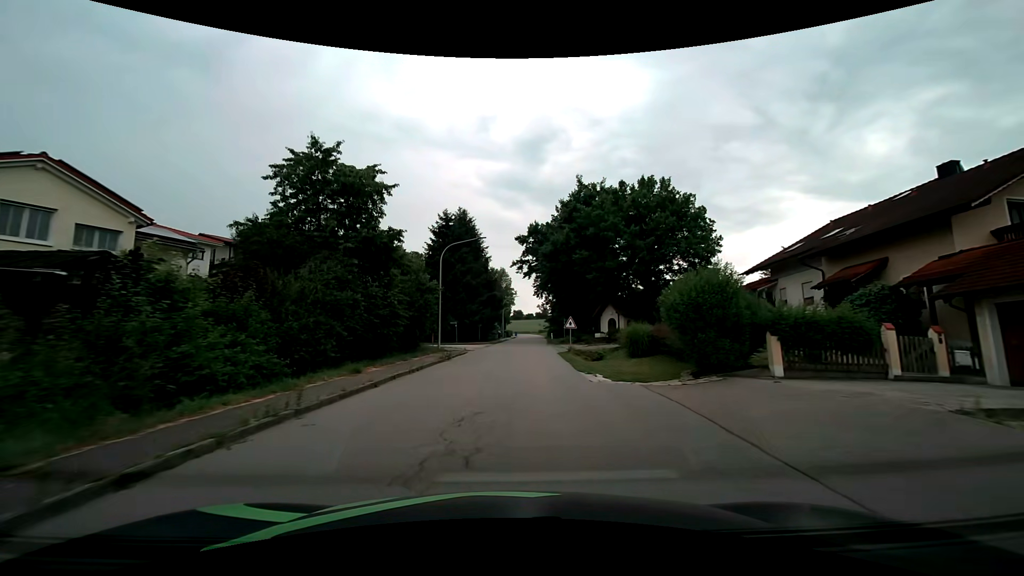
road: tertiary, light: Day
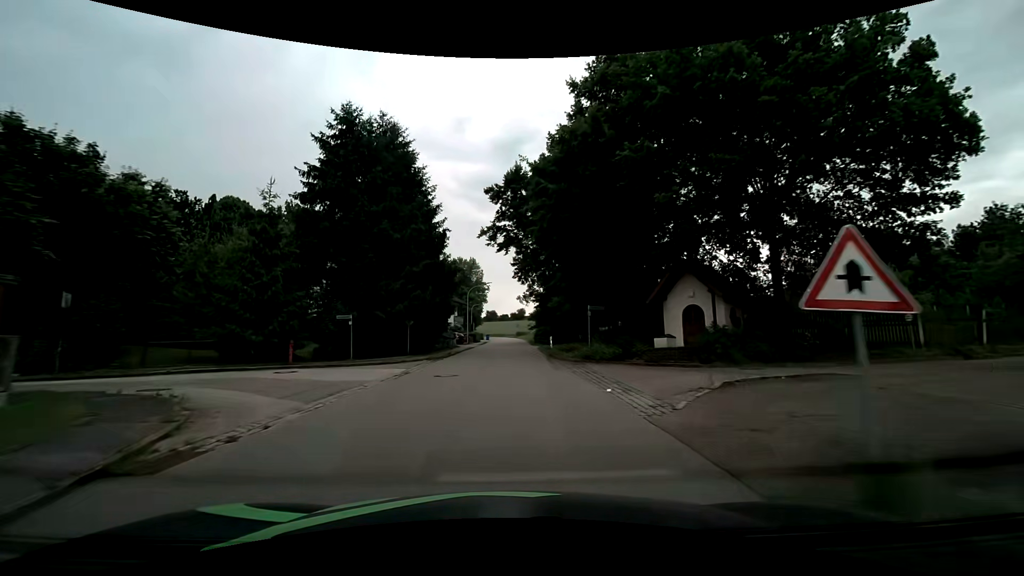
(+0.7, +28.1) m; +3°
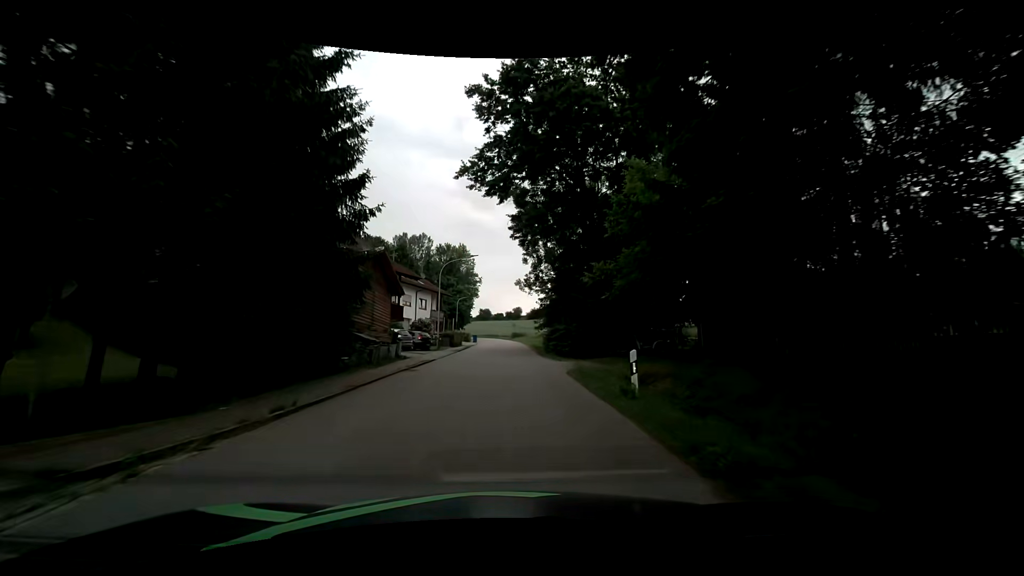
(0.0, +21.7) m; 0°
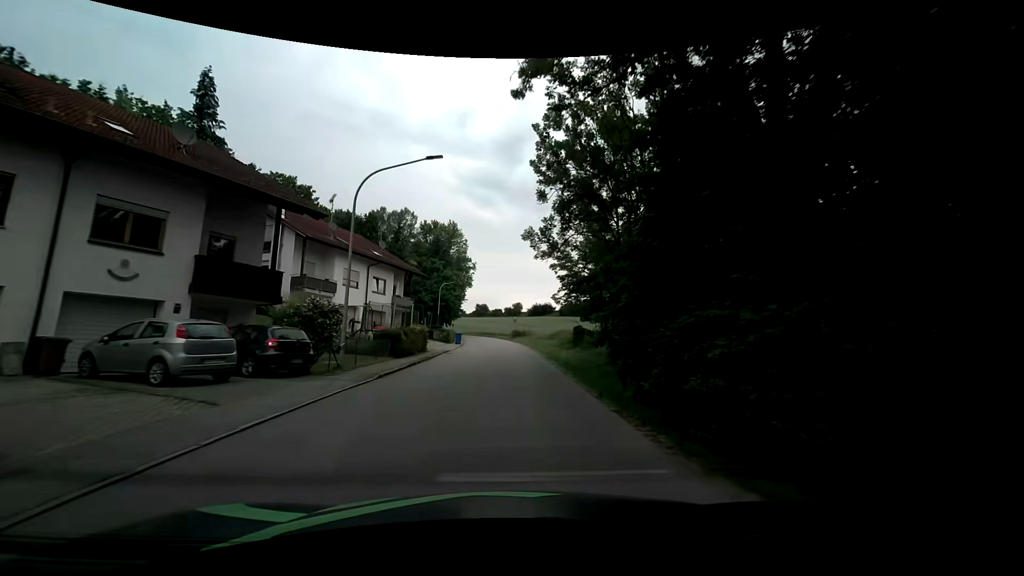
(-0.1, +22.2) m; -1°
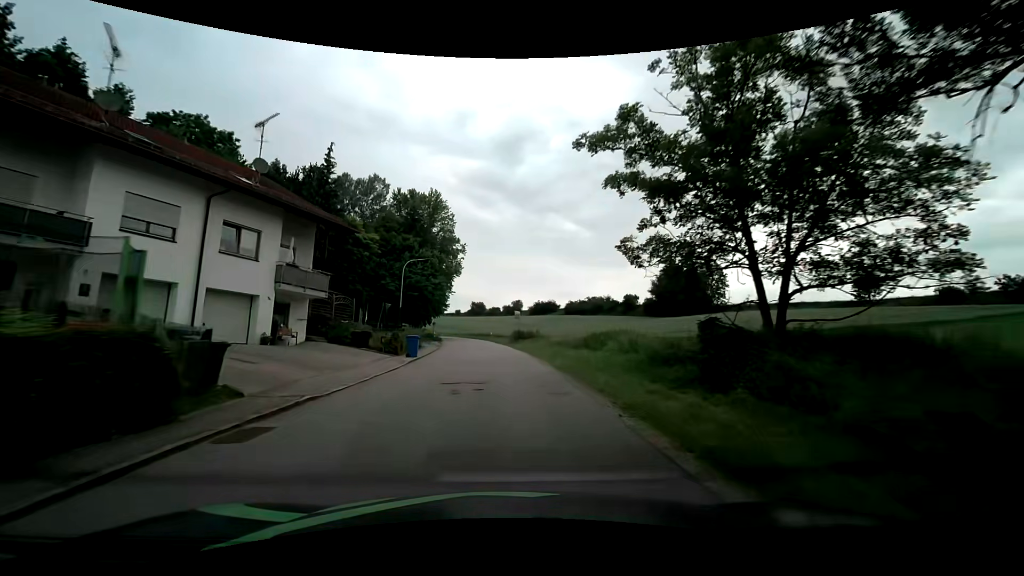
(+0.4, +22.6) m; +1°
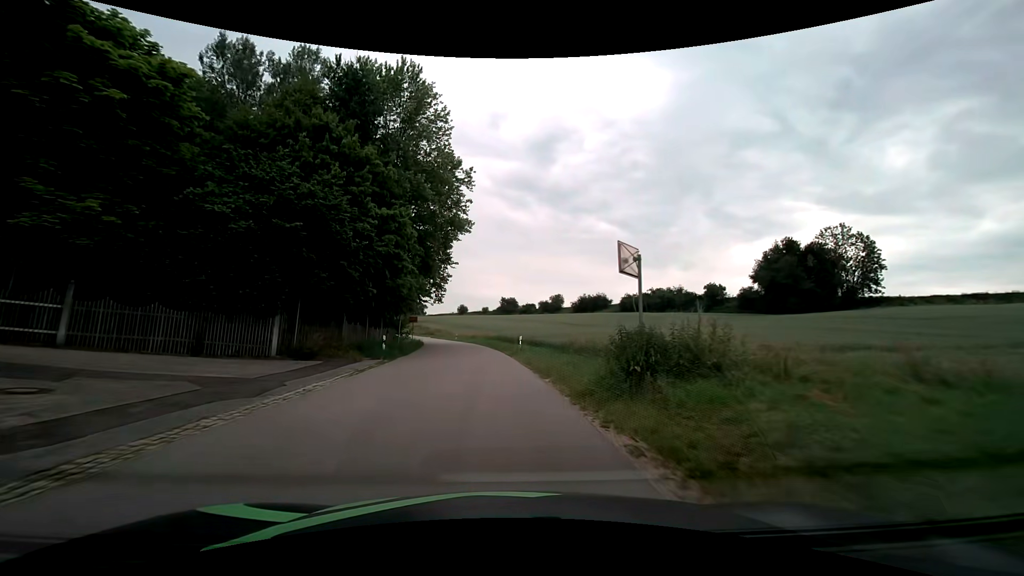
(-0.8, +37.9) m; -4°
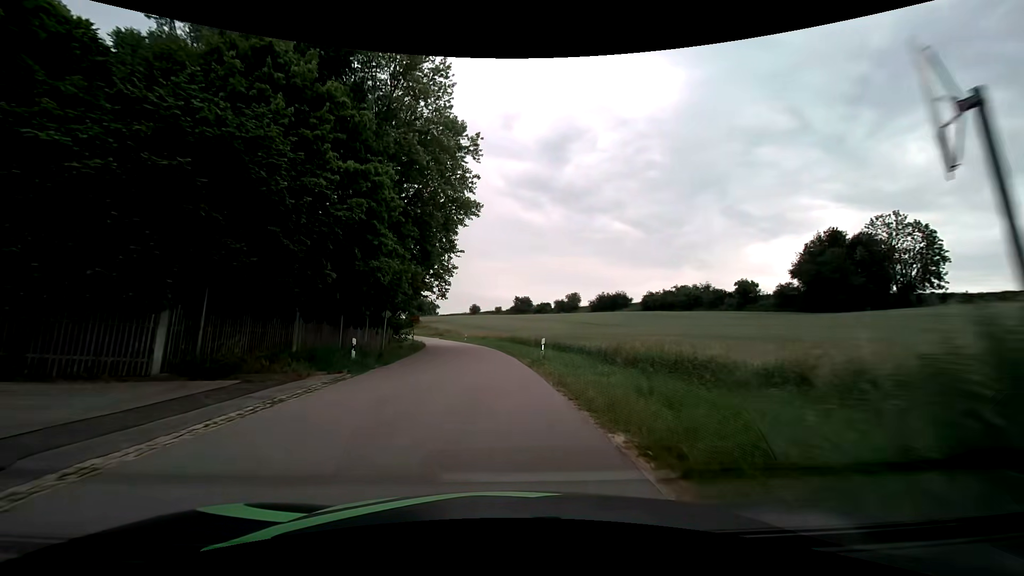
(-0.1, +7.6) m; -2°
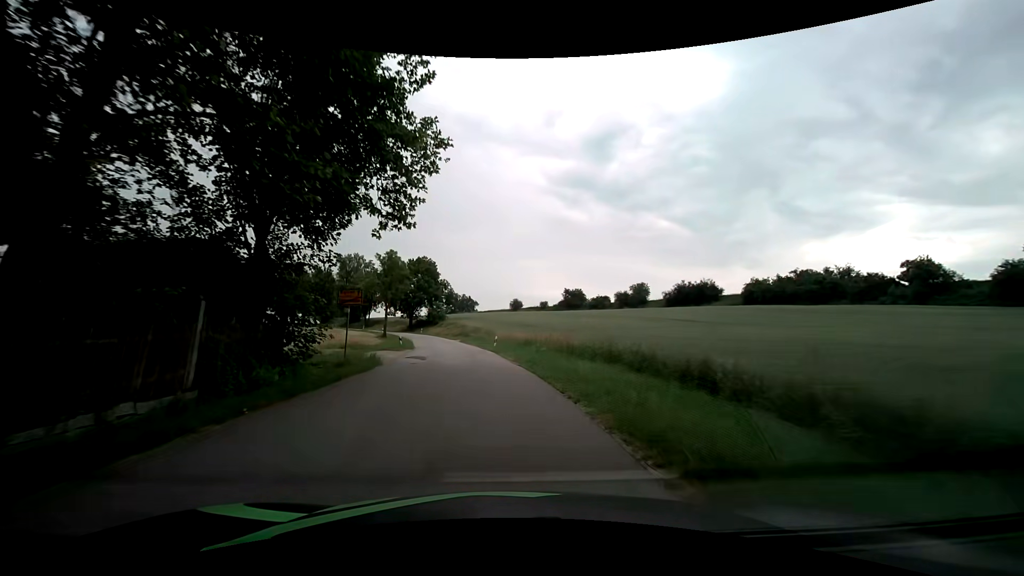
(-1.3, +30.6) m; -5°
(0, +10) (-1, +20) (-2, +30) (-3, +40) (-5, +50) (-7, +59) (-9, +69) (-12, +79) (-16, +88) (-19, +97) m
